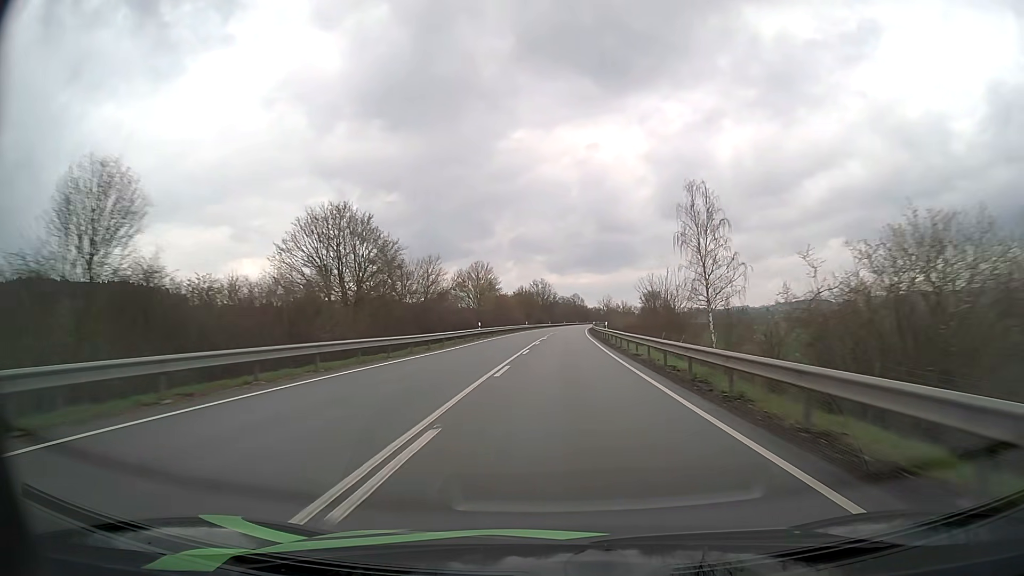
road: primary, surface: asphalt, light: Day
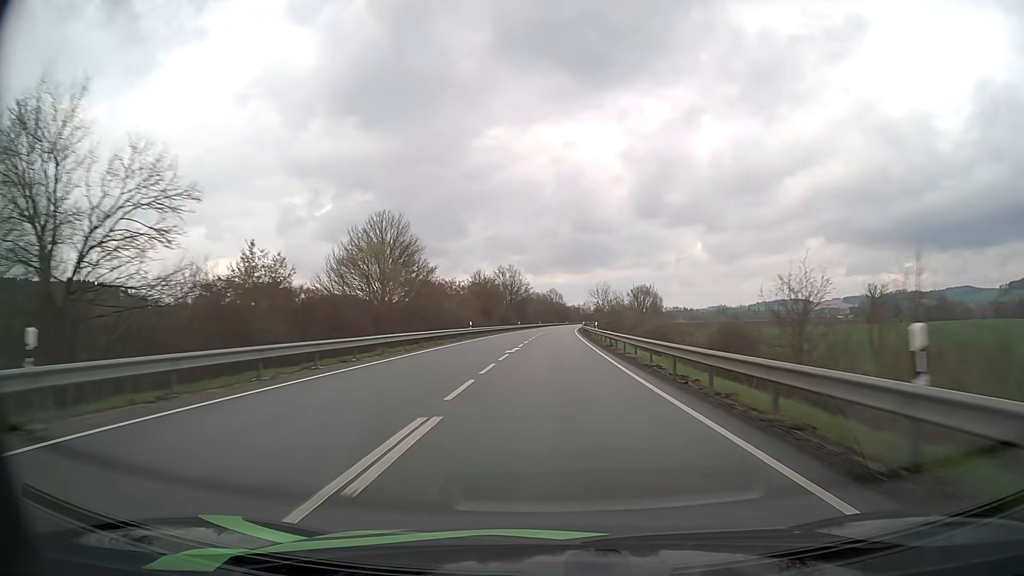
(+1.0, +47.4) m; +2°
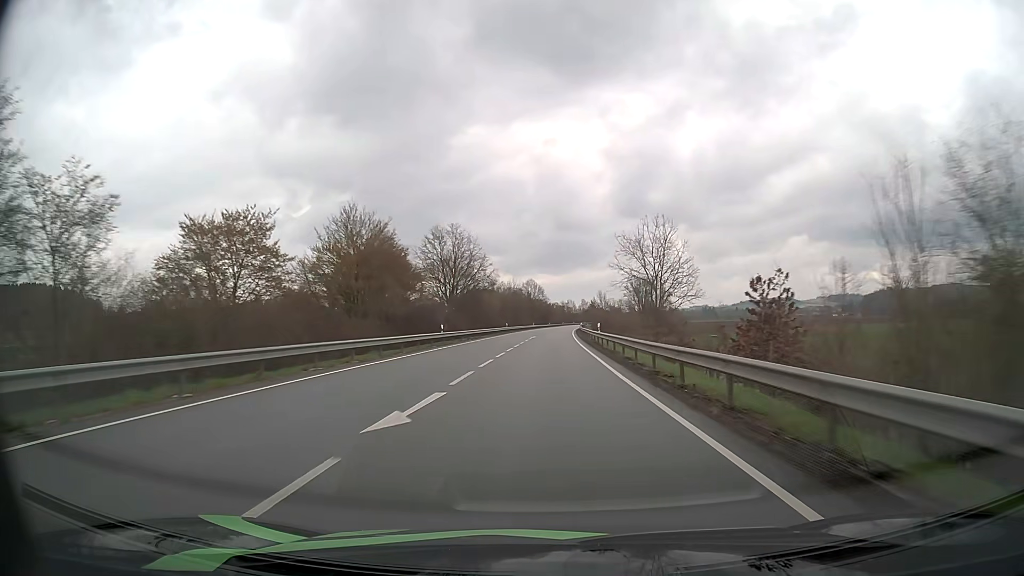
(+0.9, +63.3) m; +2°
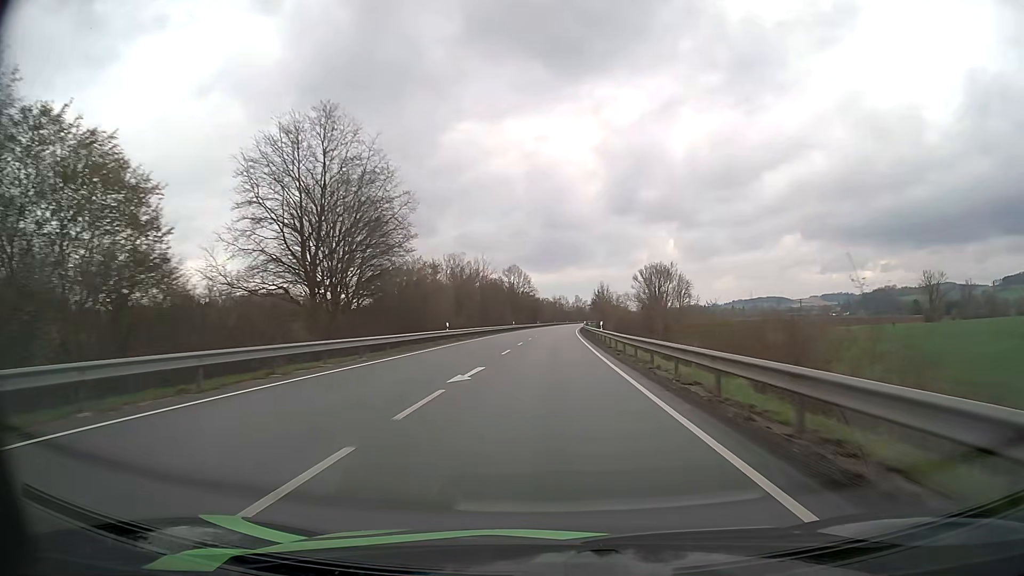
(+0.3, +47.5) m; +1°
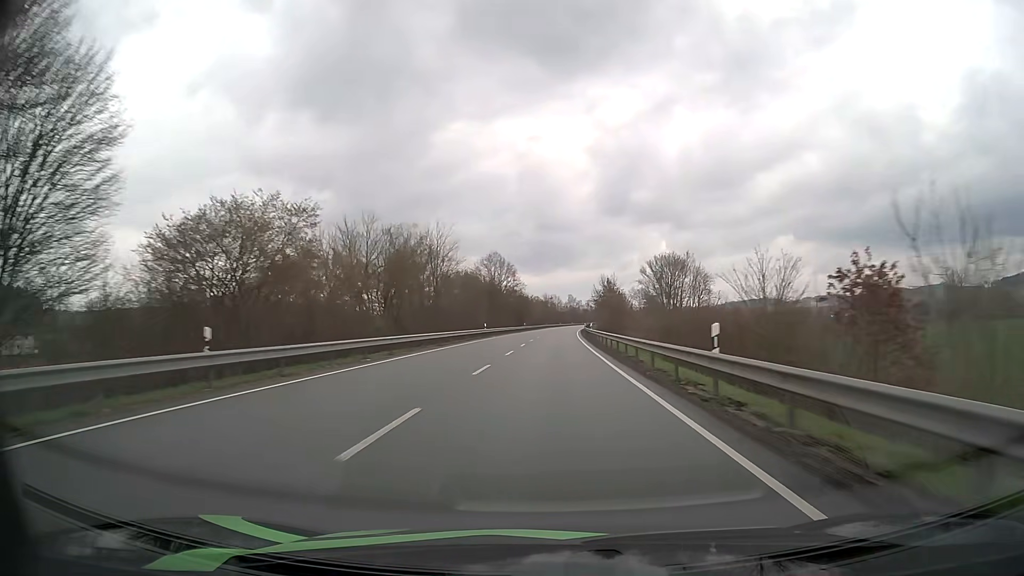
(+0.3, +31.7) m; +1°
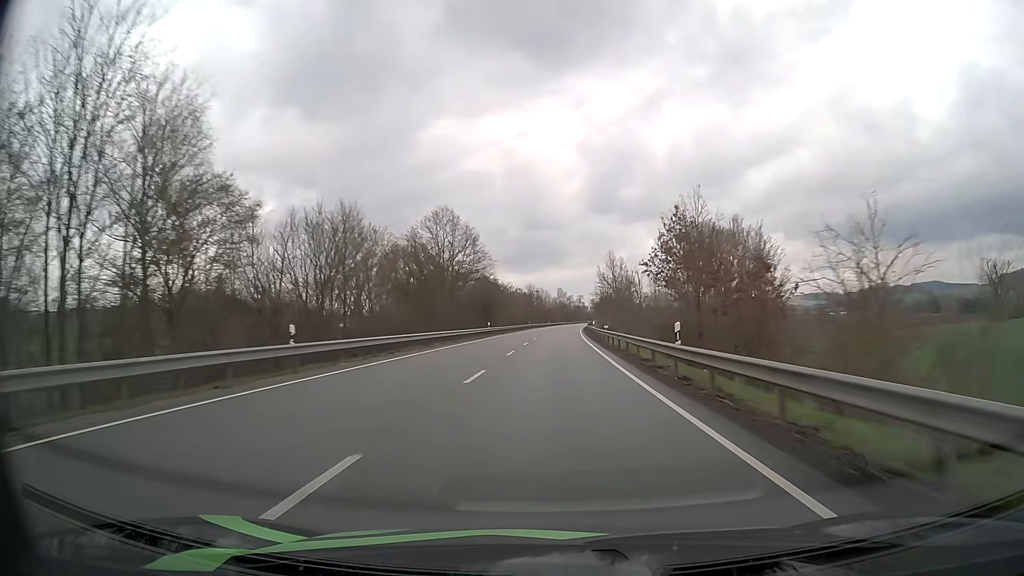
(+0.5, +47.5) m; +1°
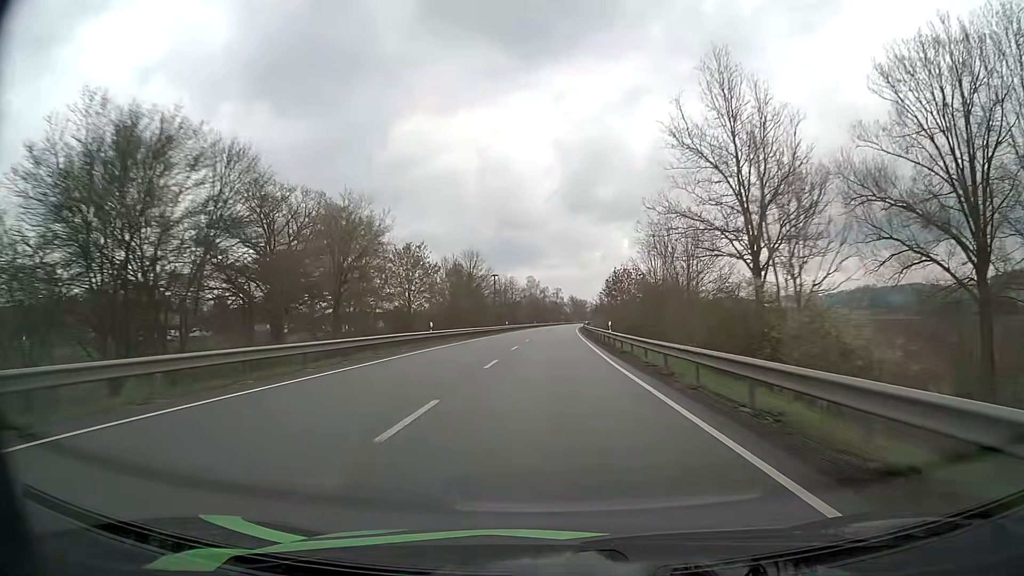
(+1.7, +79.2) m; +2°
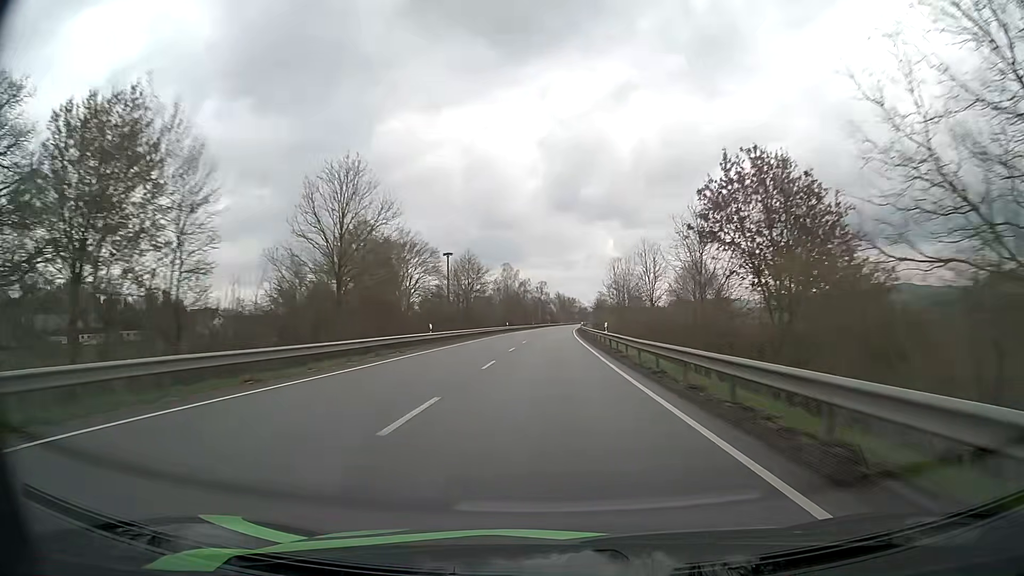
(+0.5, +47.5) m; +1°
(0, +10) (0, +20) (0, +30) (0, +40) (0, +50) (+1, +60) (+1, +70) (+1, +80) (+1, +90) (+2, +100) m
